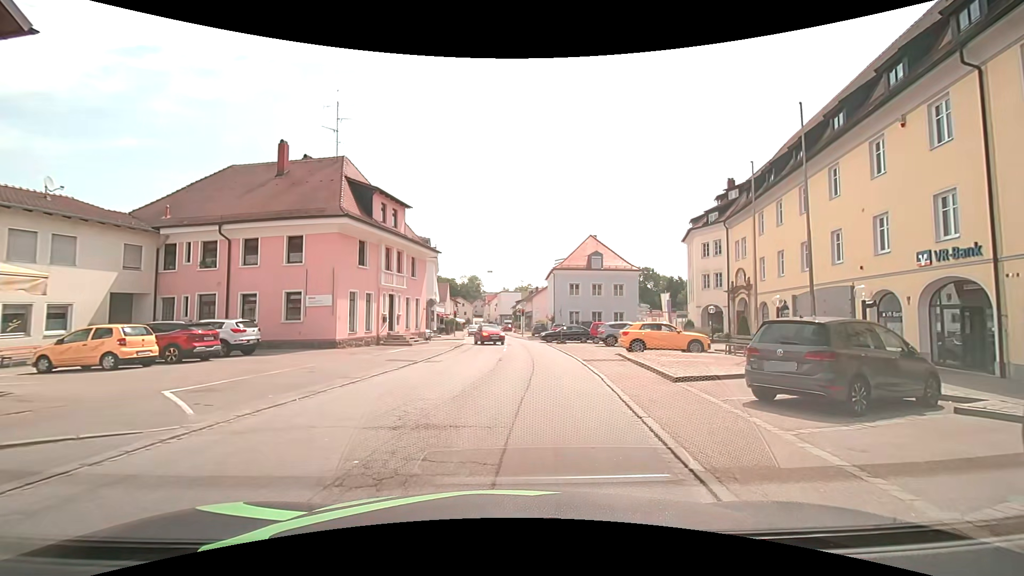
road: secondary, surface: asphalt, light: Day
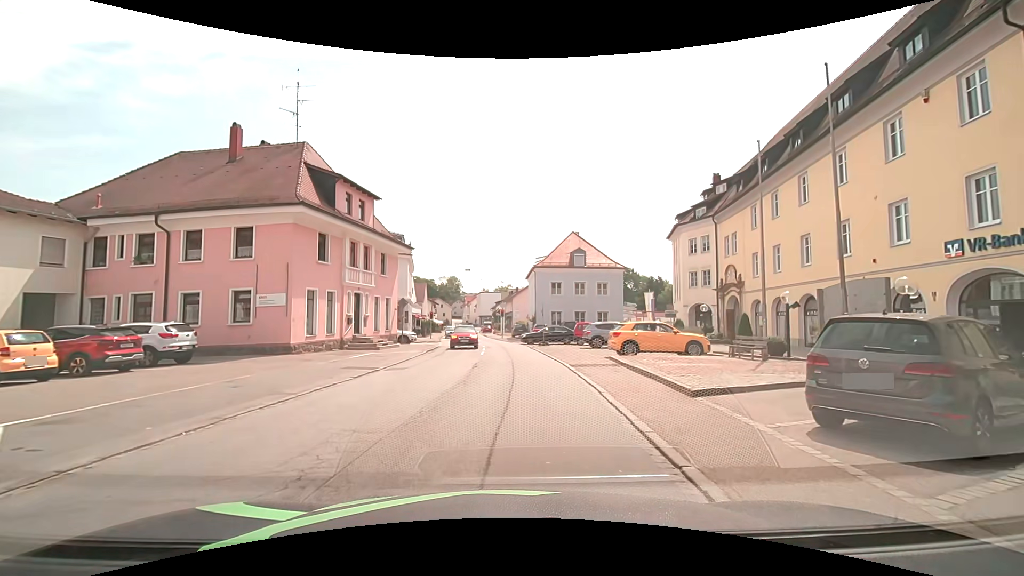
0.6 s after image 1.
(0.0, +2.7) m; +2°
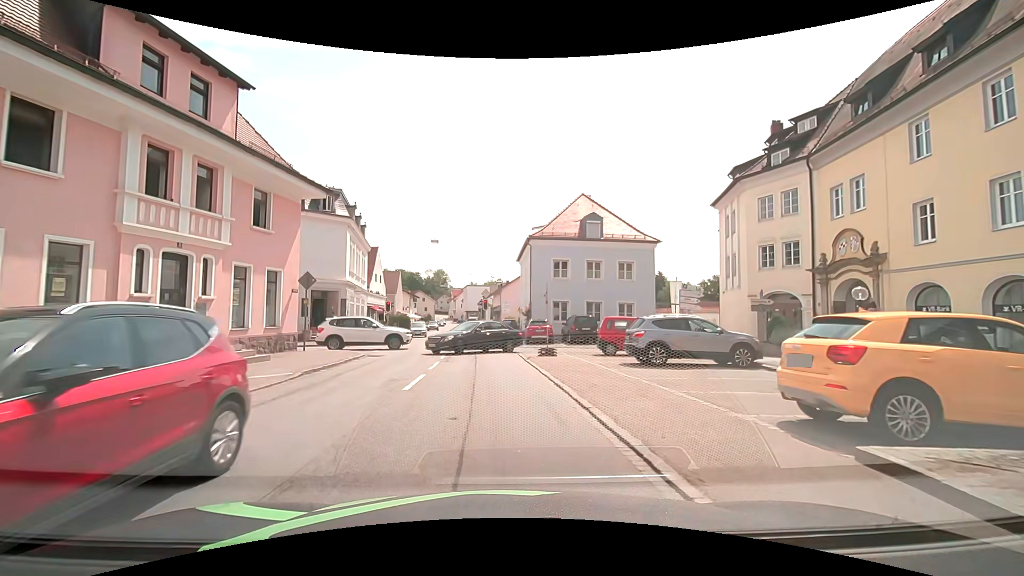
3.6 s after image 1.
(+0.4, +15.3) m; +1°
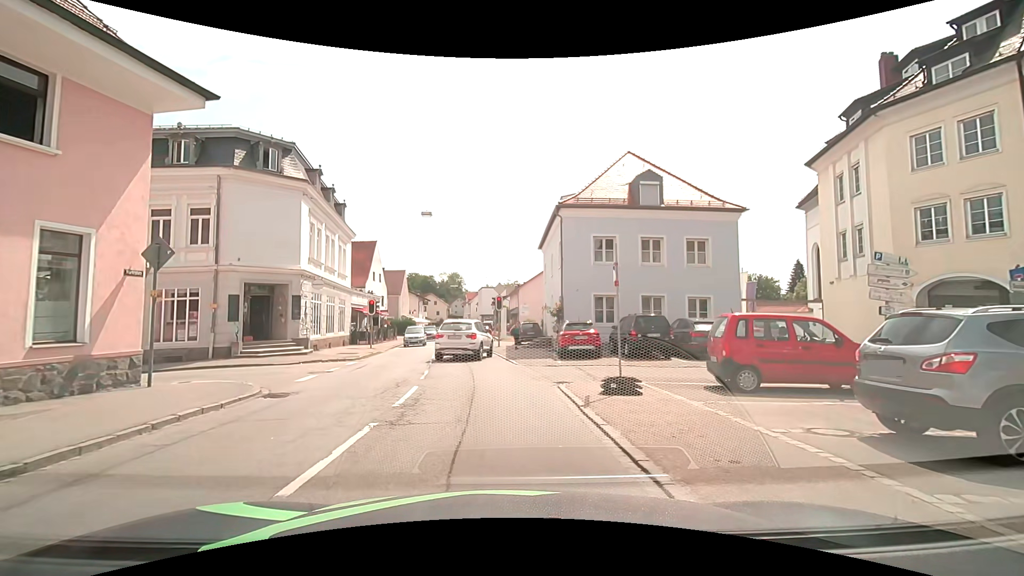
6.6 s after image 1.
(-0.2, +10.4) m; -2°
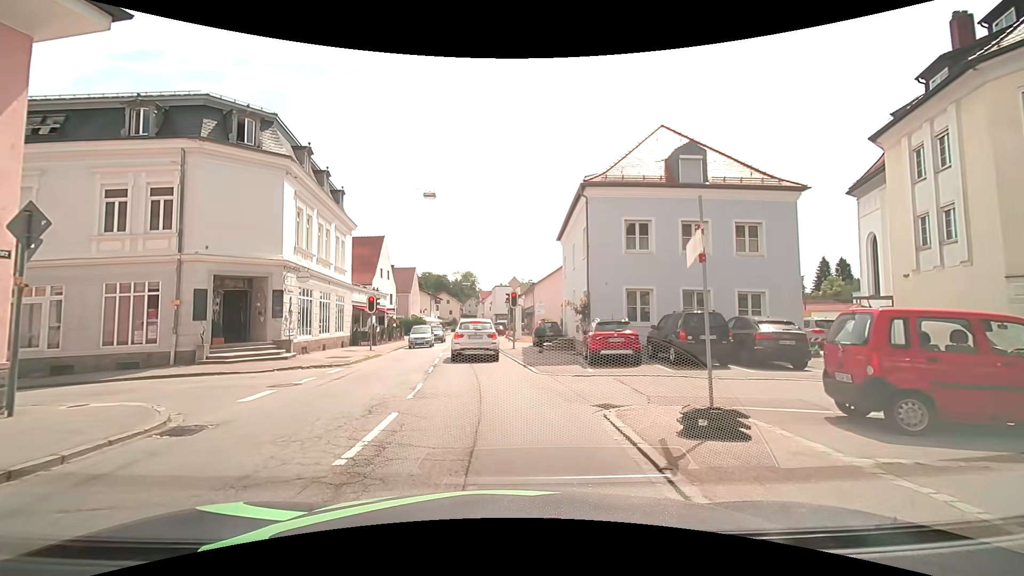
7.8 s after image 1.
(0.0, +3.7) m; -3°
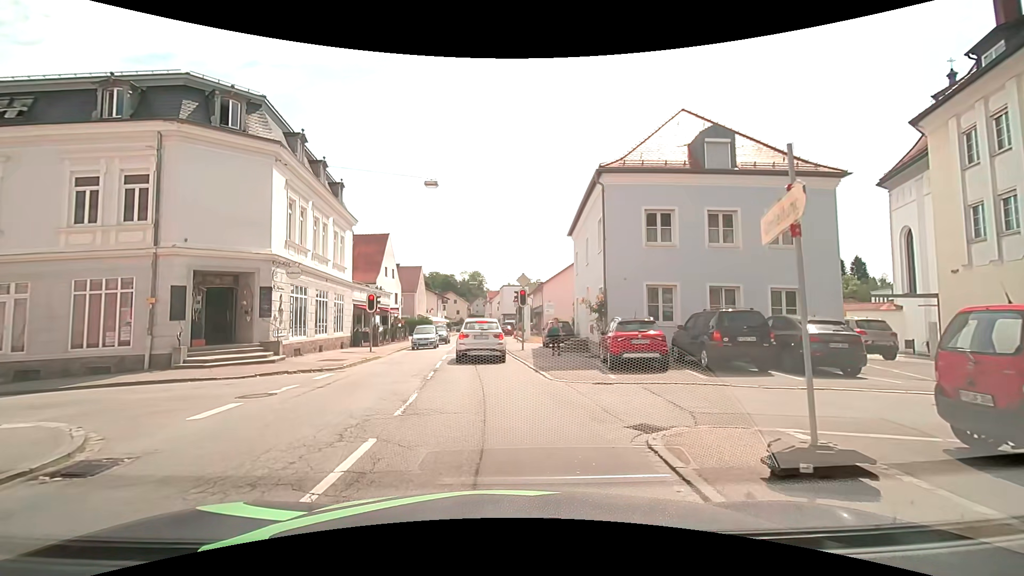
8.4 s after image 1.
(0.0, +1.9) m; +1°
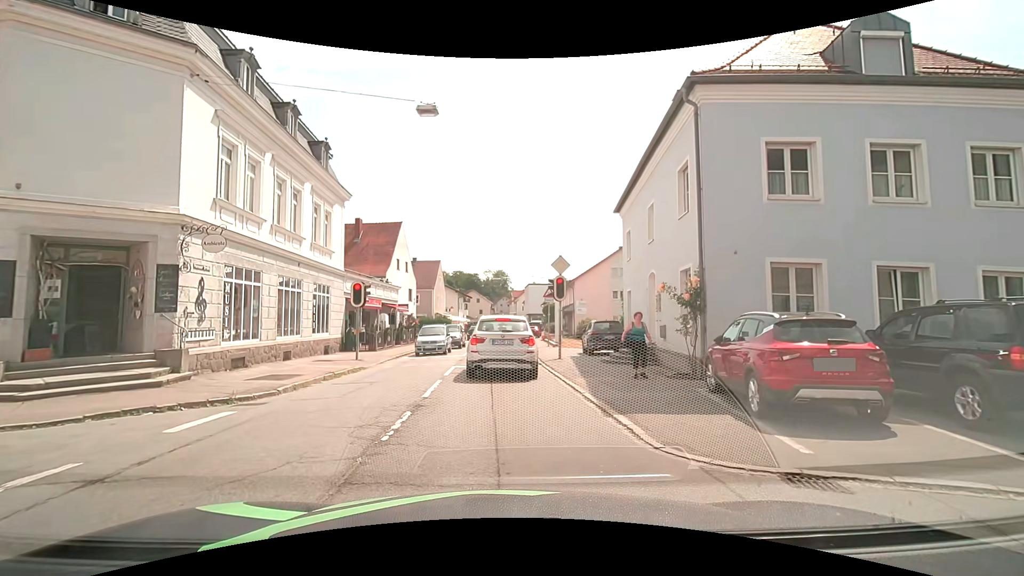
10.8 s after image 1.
(-0.2, +7.2) m; -2°
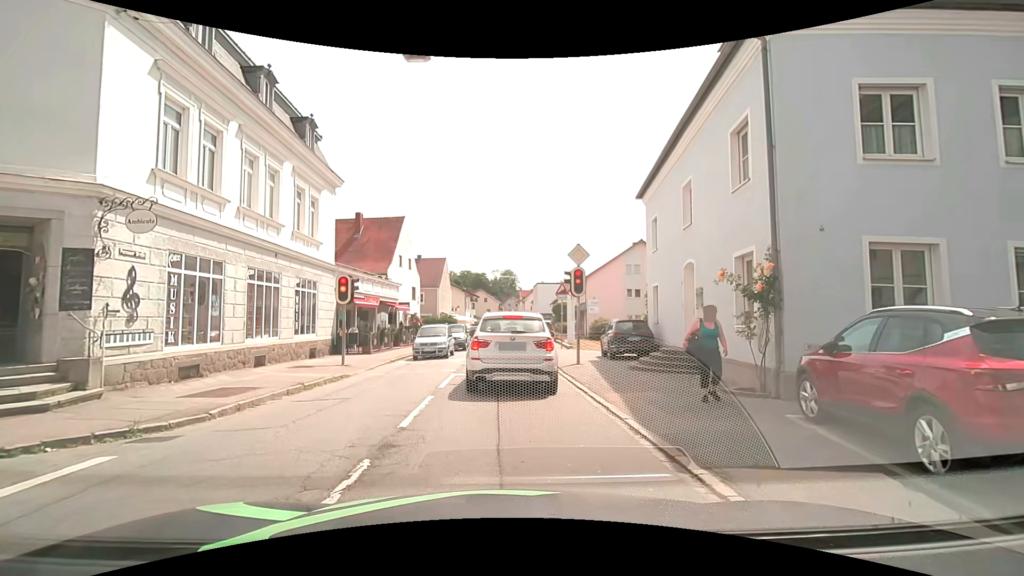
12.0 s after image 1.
(-0.1, +2.8) m; -2°
